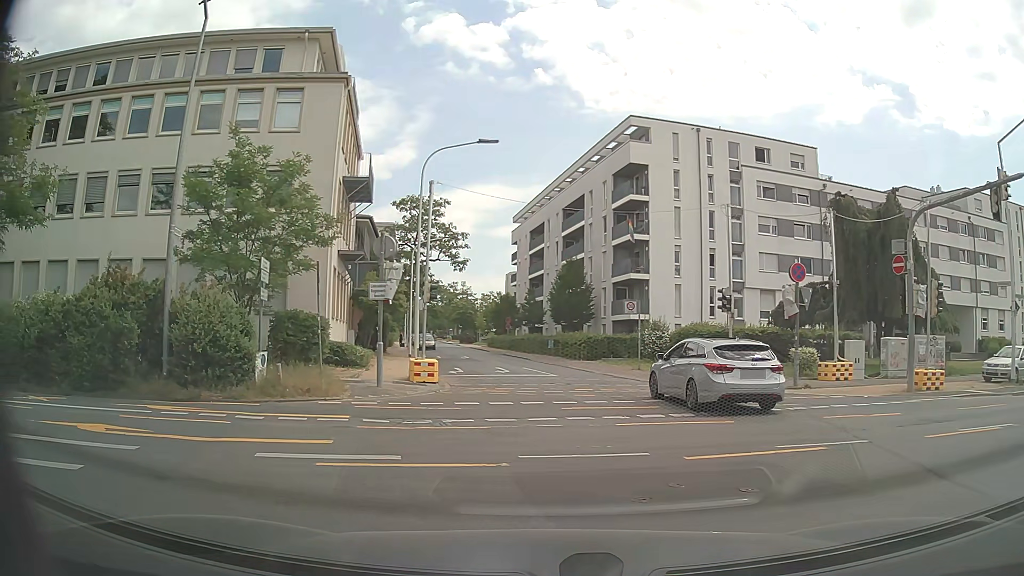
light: Day
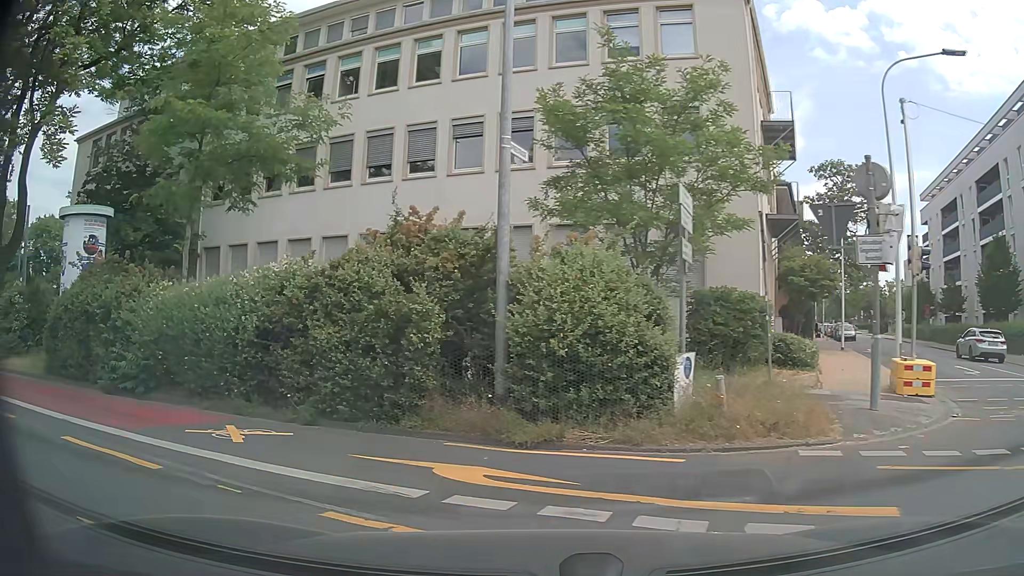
(-2.1, +6.7) m; -33°
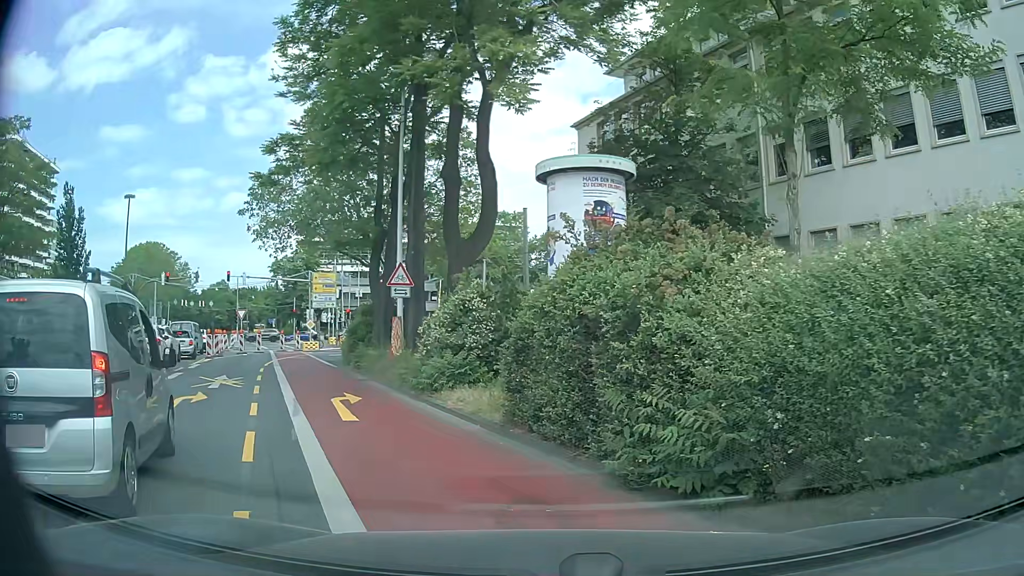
(-3.1, +6.4) m; -49°
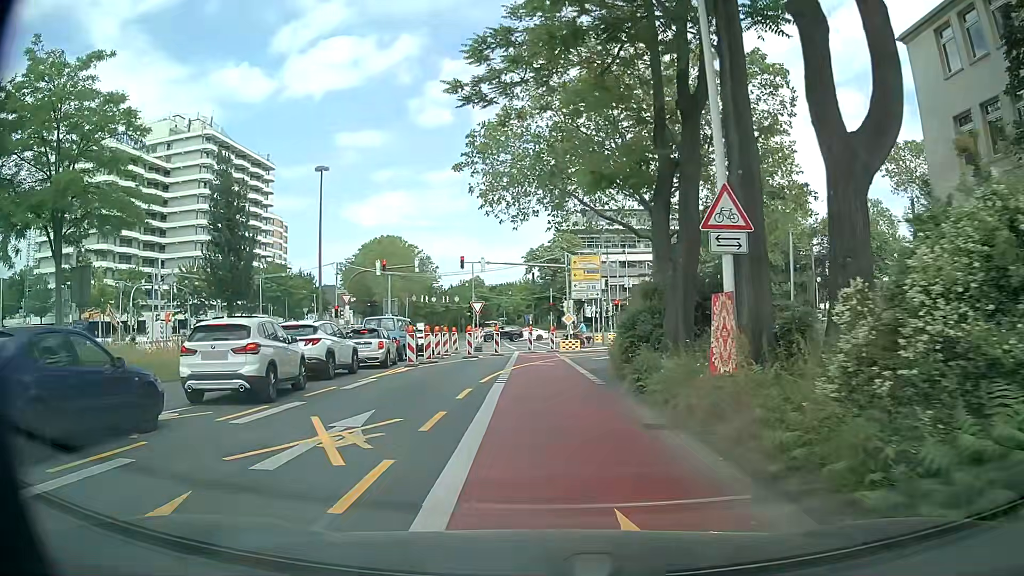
(-2.2, +10.7) m; -21°
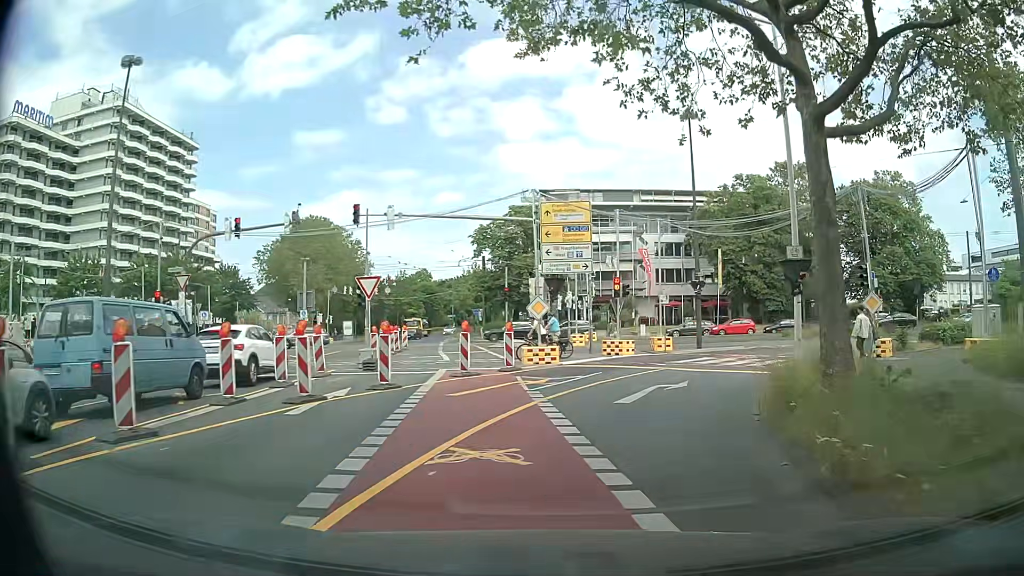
(0.0, +19.1) m; +5°
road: primary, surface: asphalt
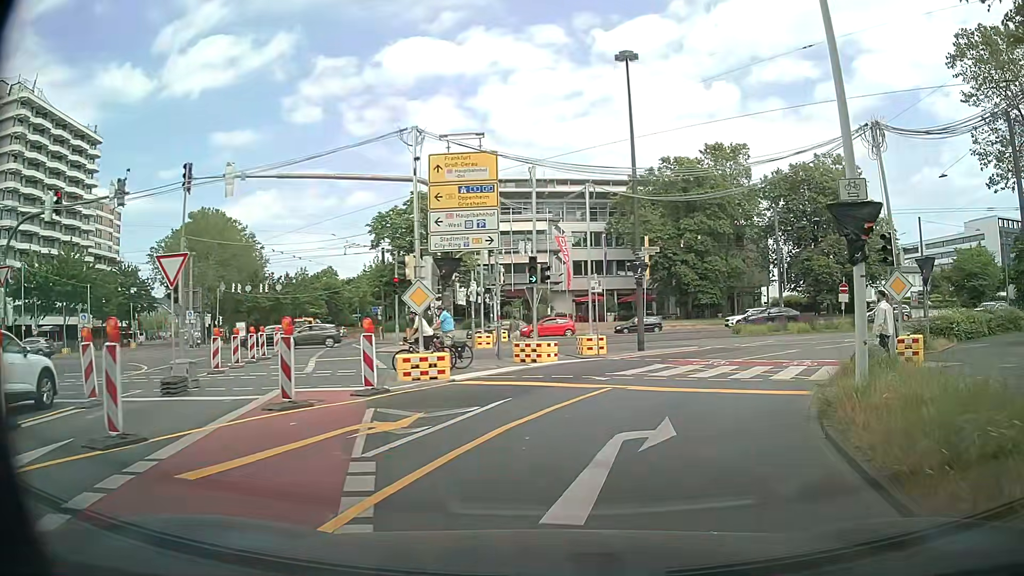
(+0.3, +7.4) m; +5°
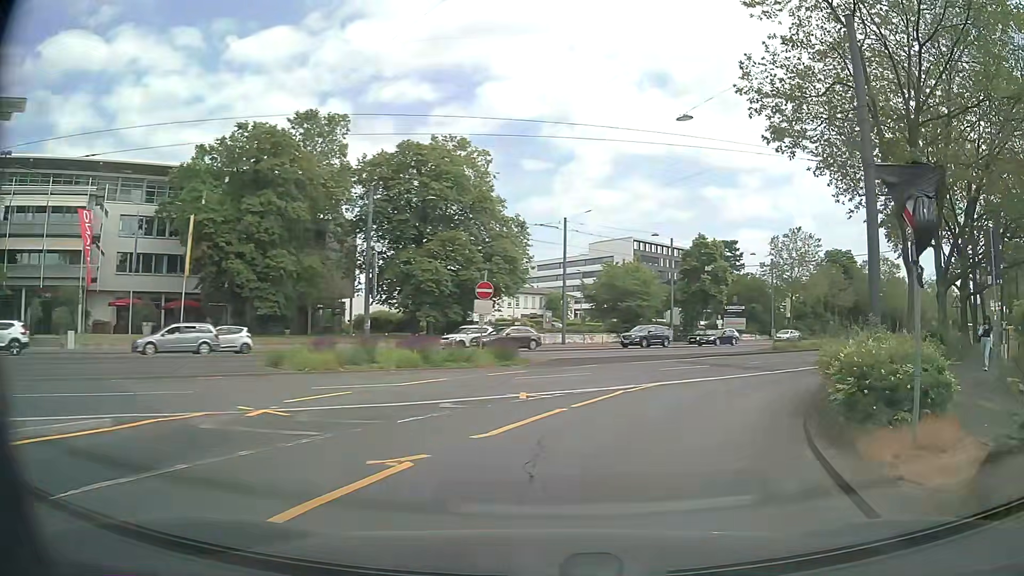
(+5.5, +17.3) m; +35°
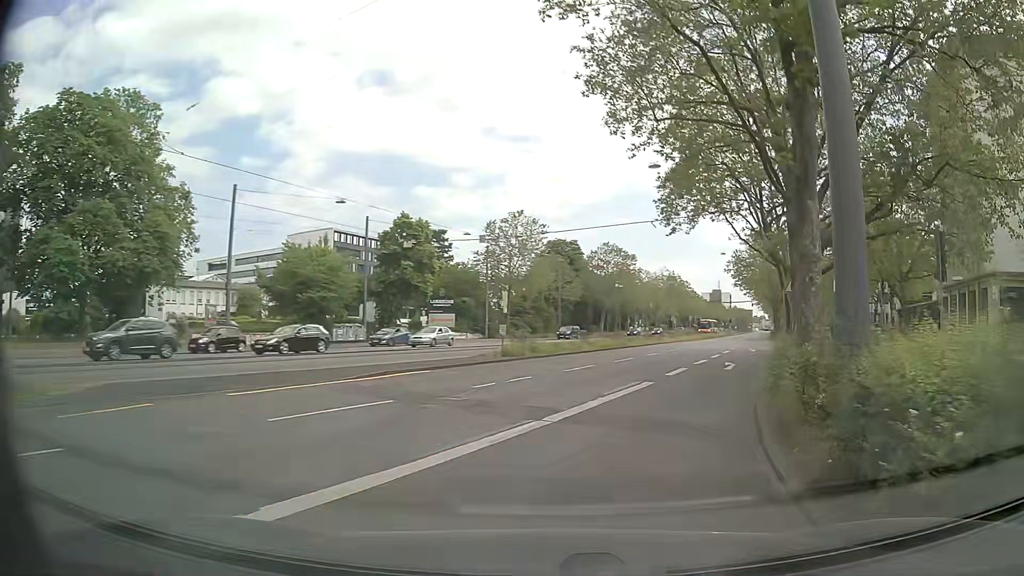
(+3.2, +13.0) m; +26°
(+1, +10) (+5, +19) (+8, +29) (+11, +38) (+15, +48) (+18, +57) (+21, +67) (+24, +76) (+27, +86) (+30, +95) m
